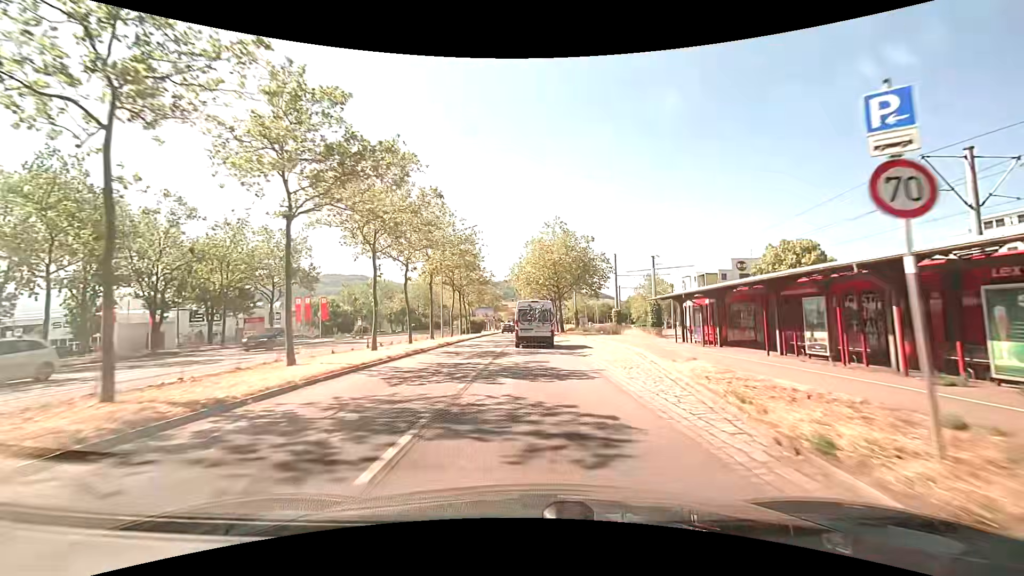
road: primary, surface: asphalt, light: Day
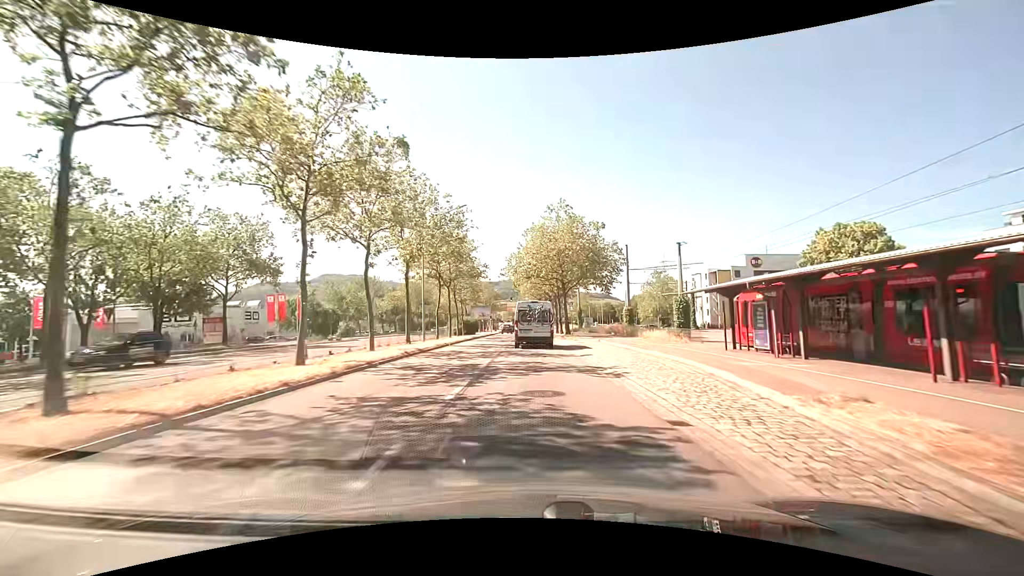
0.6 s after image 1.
(0.0, +7.7) m; 0°
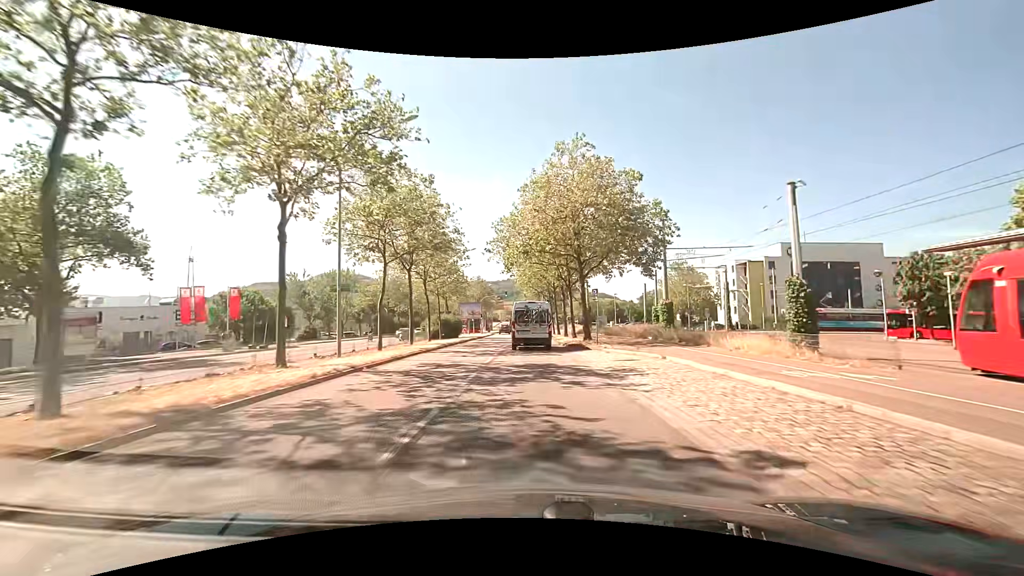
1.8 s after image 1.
(0.0, +15.9) m; 0°
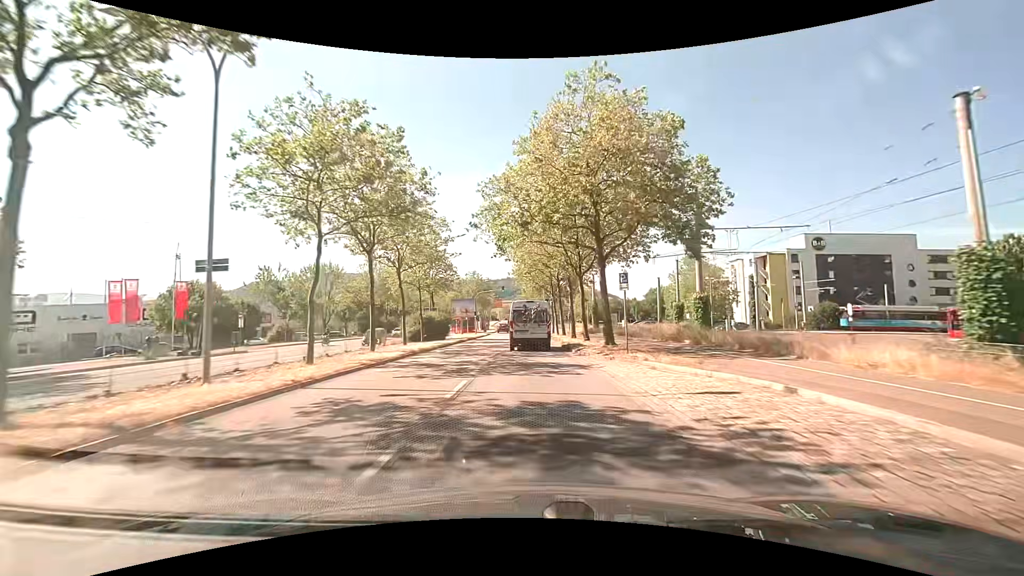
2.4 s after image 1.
(0.0, +8.2) m; 0°
